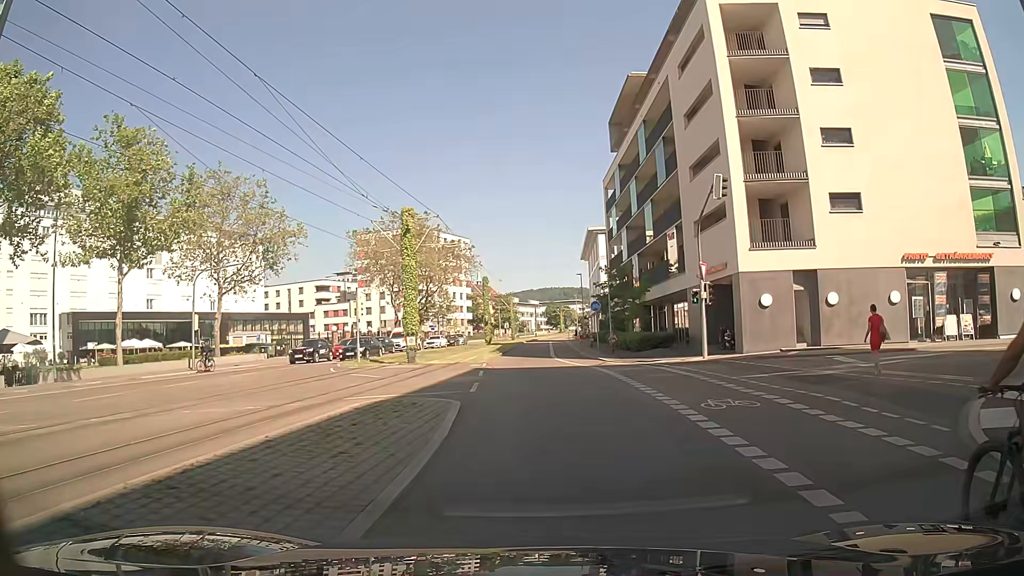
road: secondary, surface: asphalt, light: Day
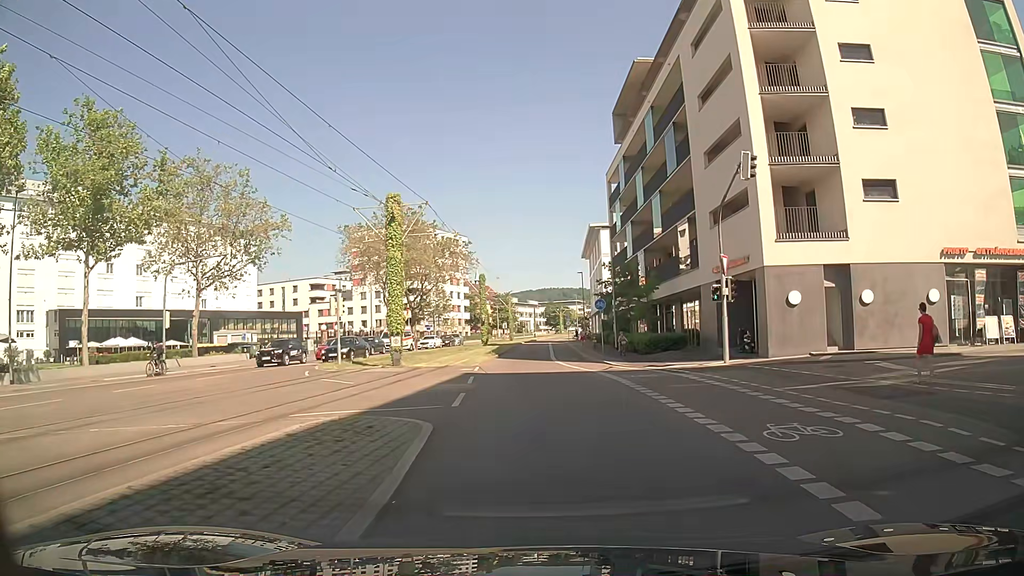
(+0.1, +3.5) m; +1°
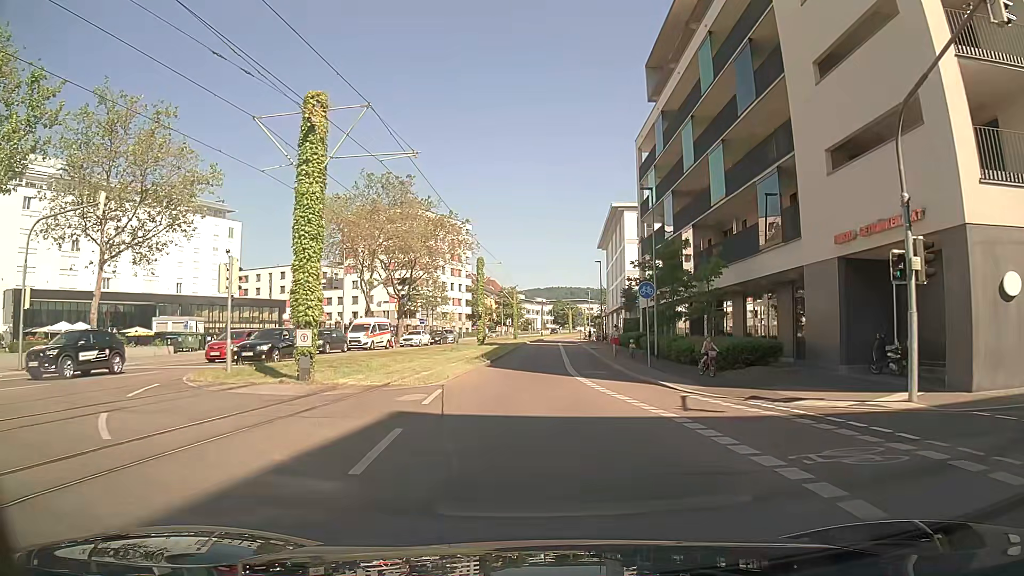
(-0.1, +12.9) m; -1°
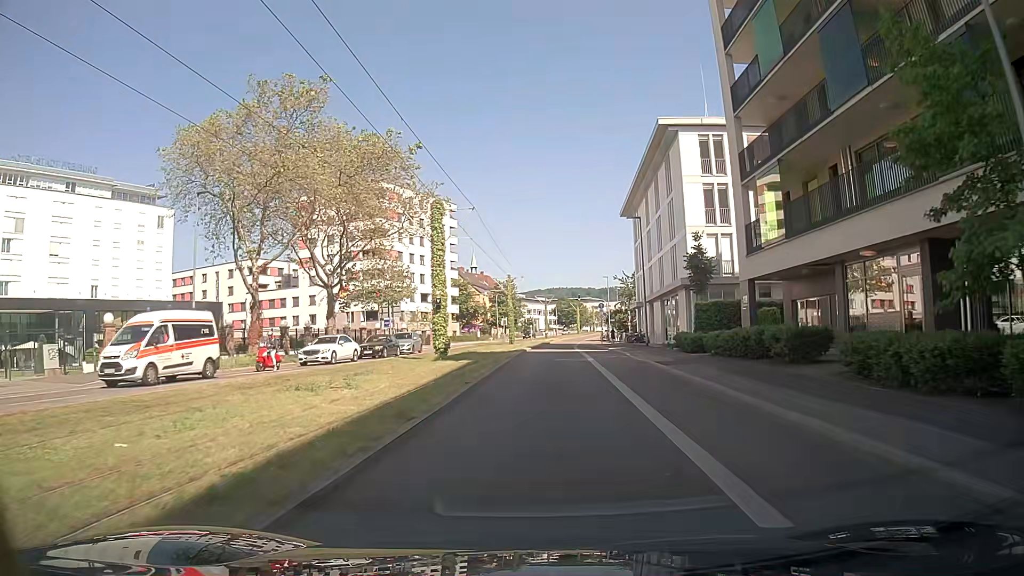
(-0.2, +26.1) m; -1°
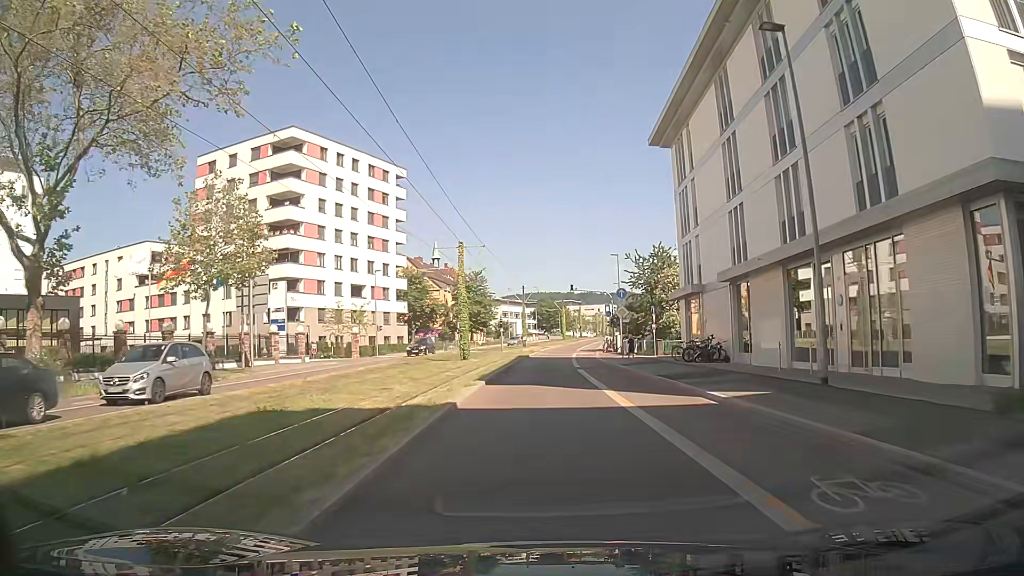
(+0.8, +29.4) m; +3°
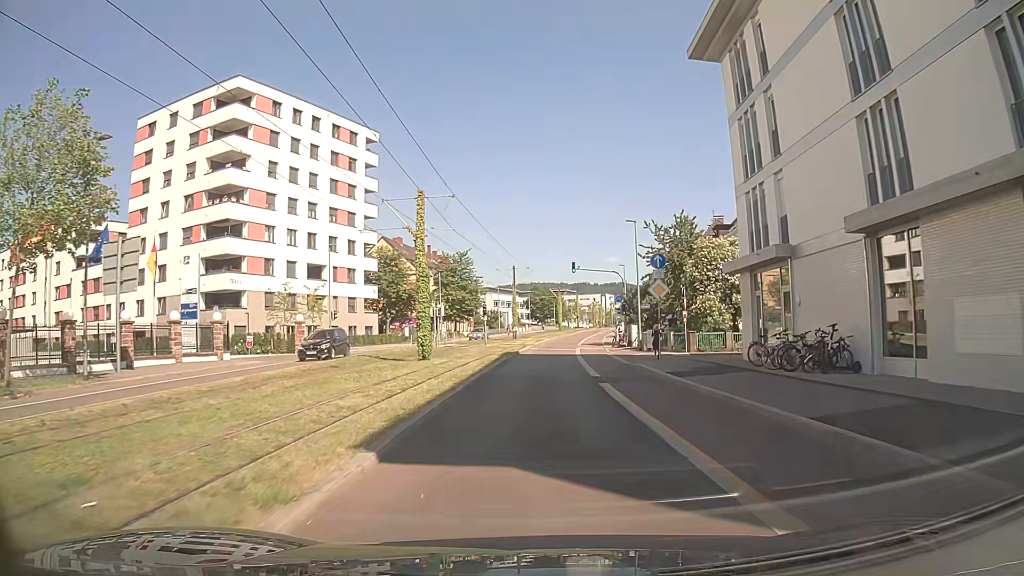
(0.0, +13.0) m; 0°
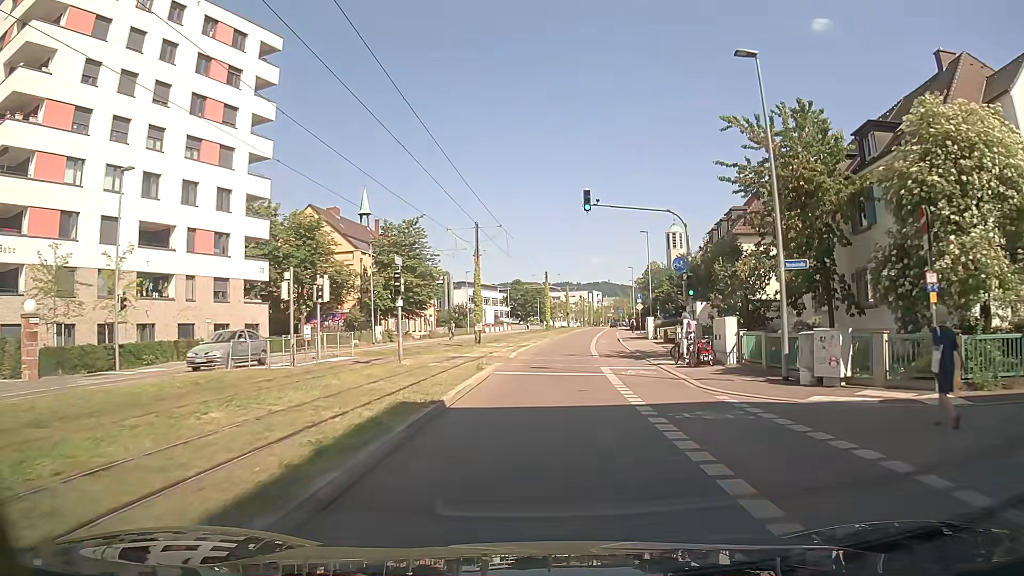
(+0.3, +26.9) m; +1°
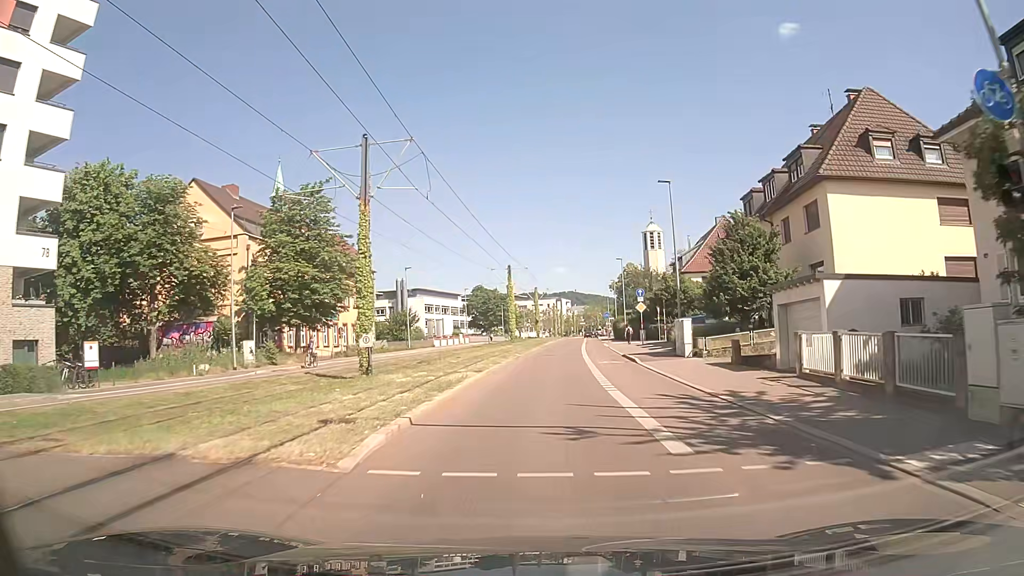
(+0.6, +20.6) m; +3°
(0, +10) (0, +20) (+1, +30) (+1, +40) (+2, +50) (+3, +60) (+3, +70) (+4, +80) (+5, +90) (+6, +100) m
